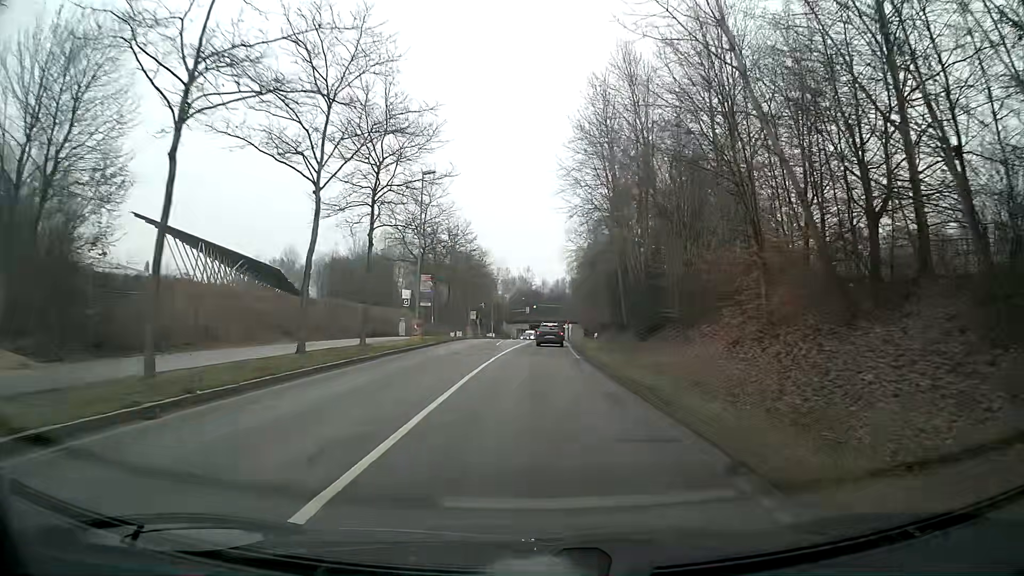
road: secondary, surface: asphalt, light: Day
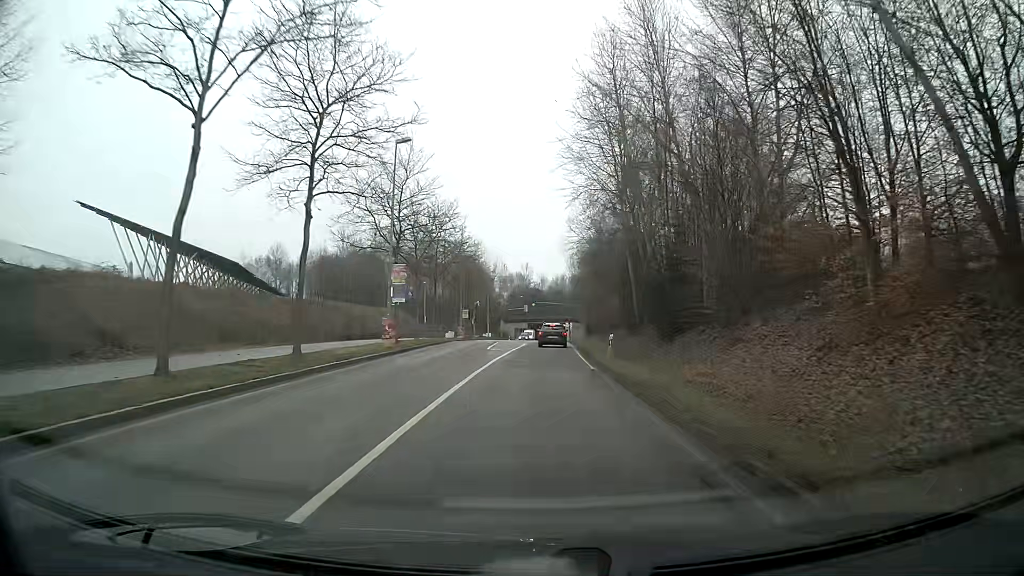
(0.0, +7.4) m; 0°
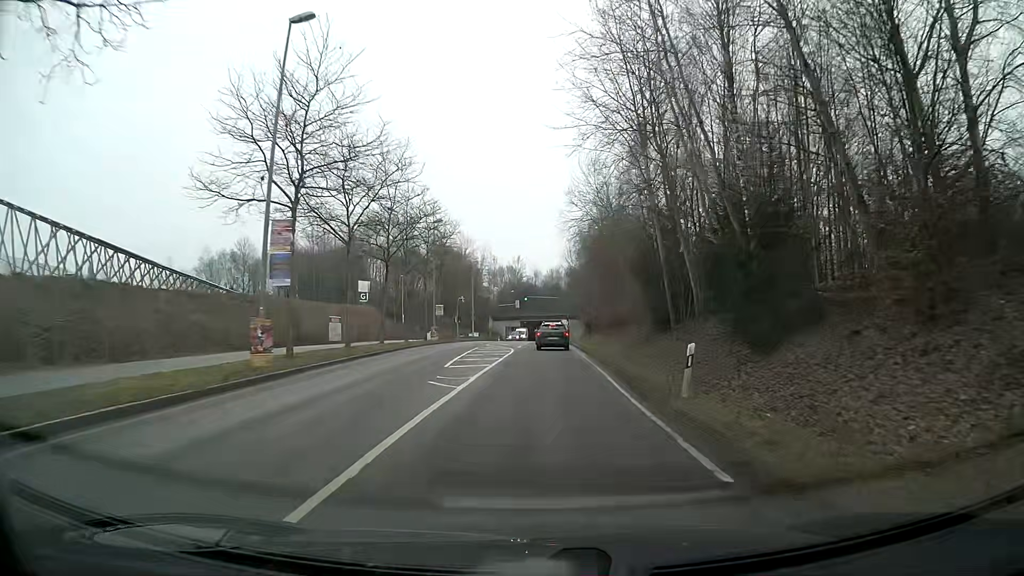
(+0.1, +14.7) m; +1°
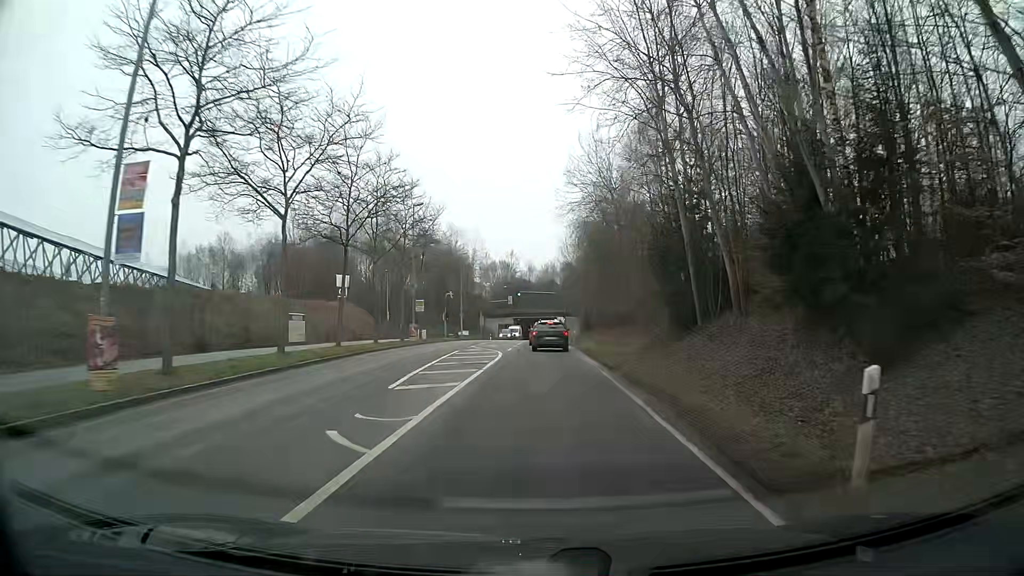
(0.0, +7.0) m; 0°
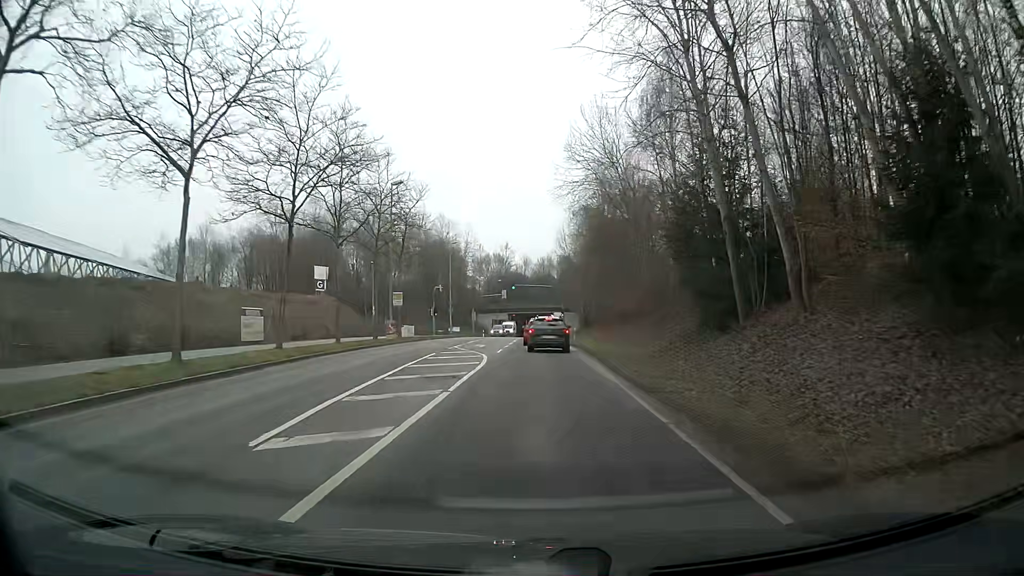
(0.0, +6.3) m; 0°
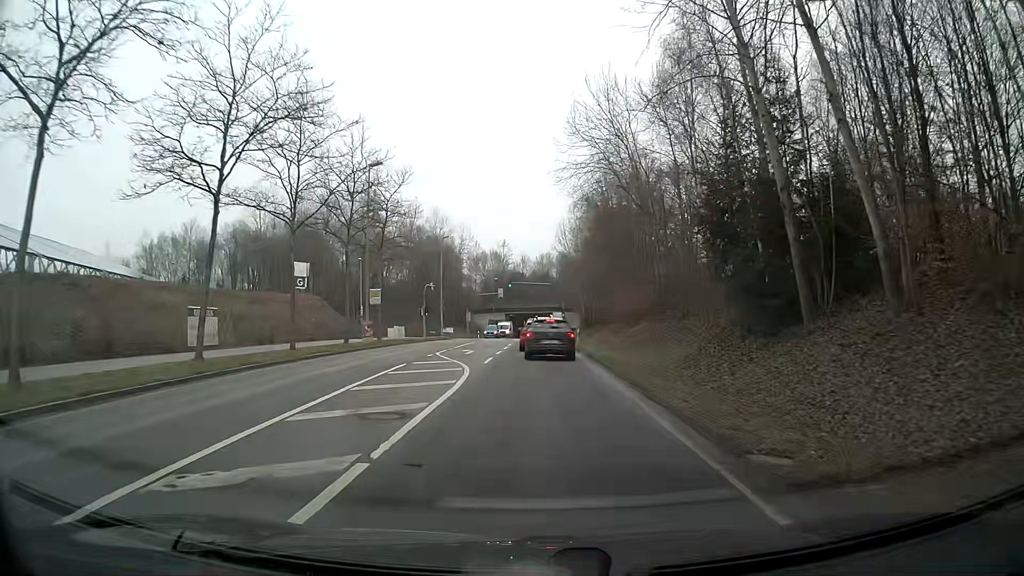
(0.0, +5.6) m; 0°
